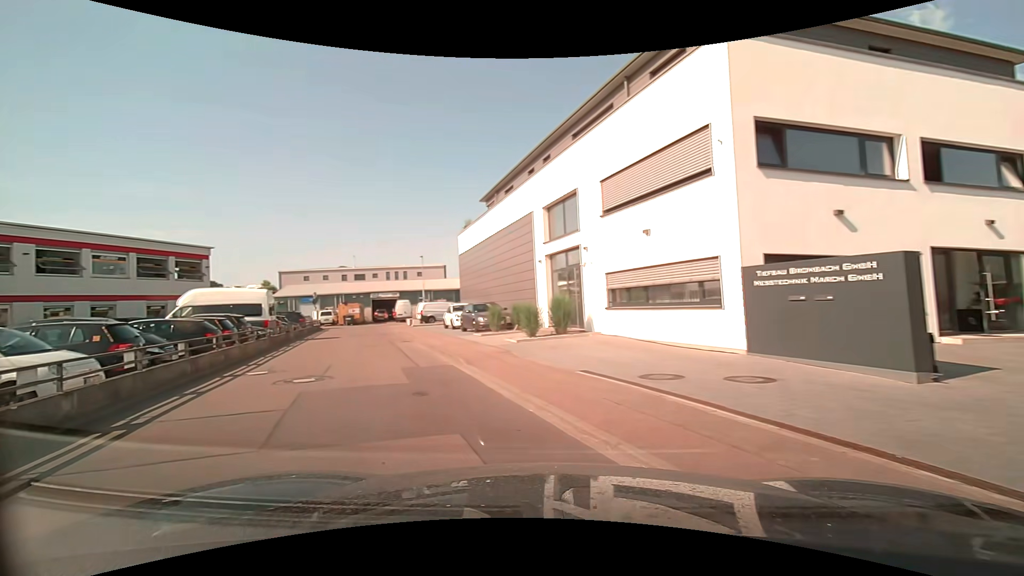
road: unclassified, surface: asphalt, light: Day
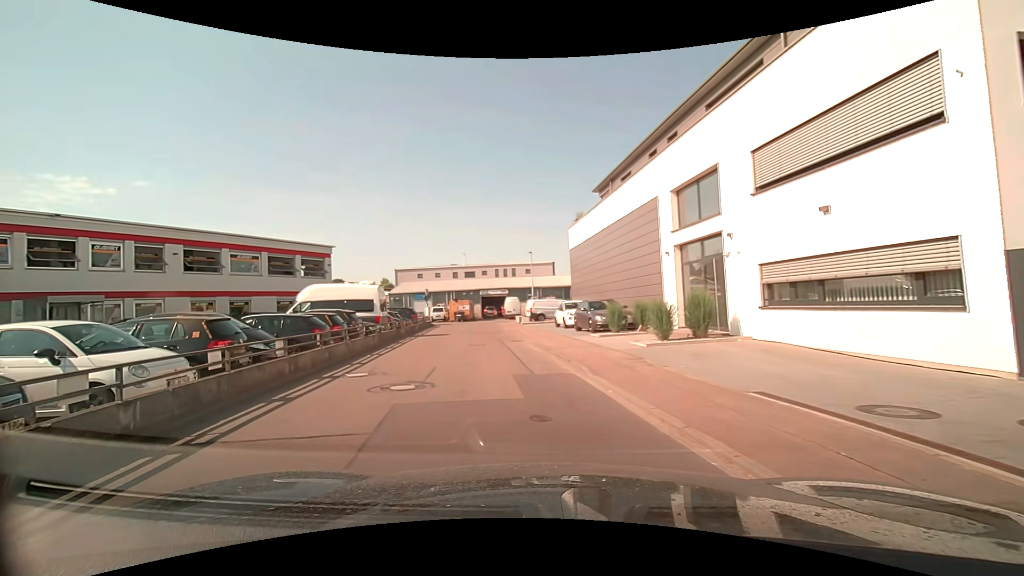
(-0.2, +2.1) m; -11°
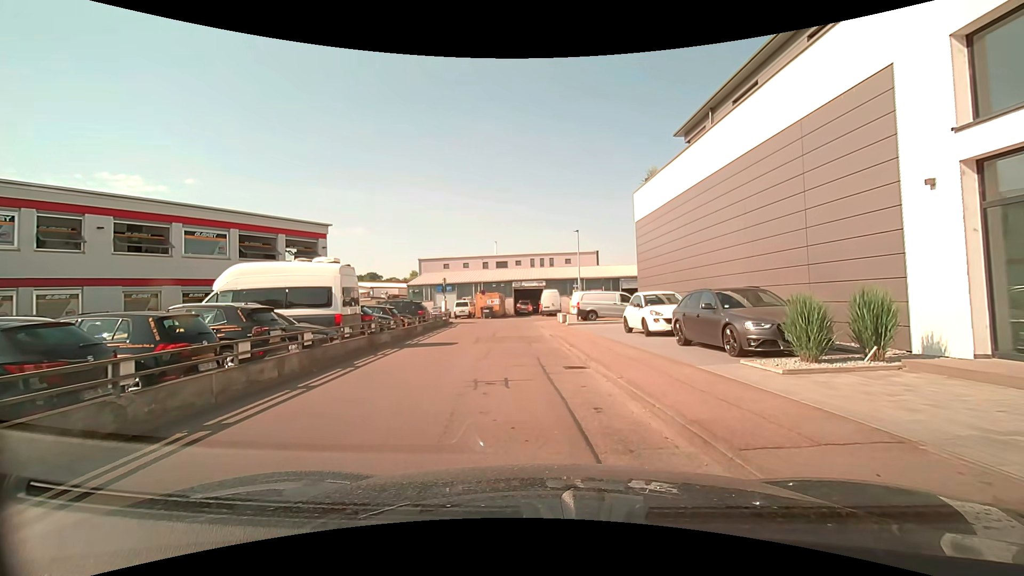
(-0.9, +10.3) m; -3°
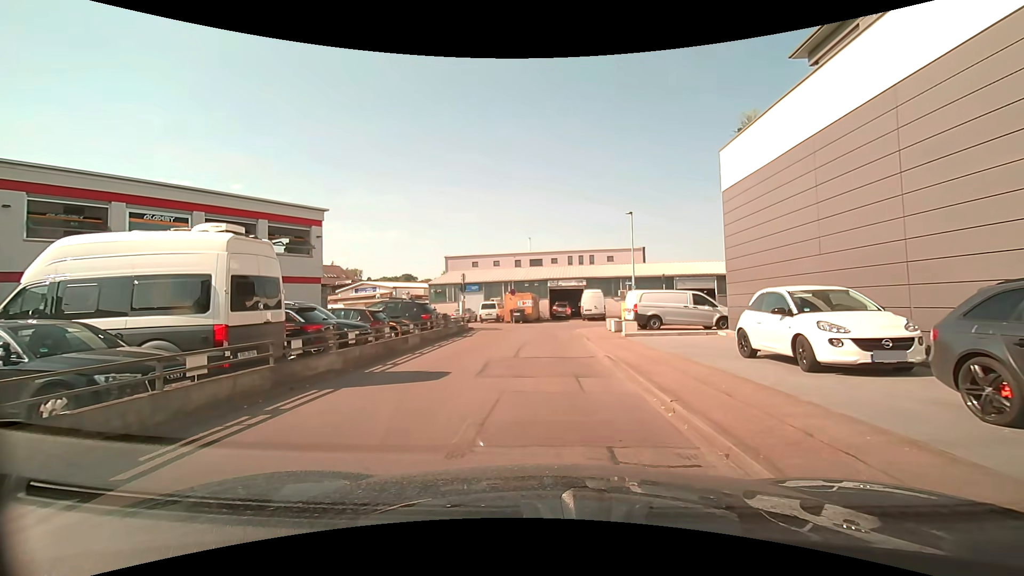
(-0.4, +7.6) m; -4°
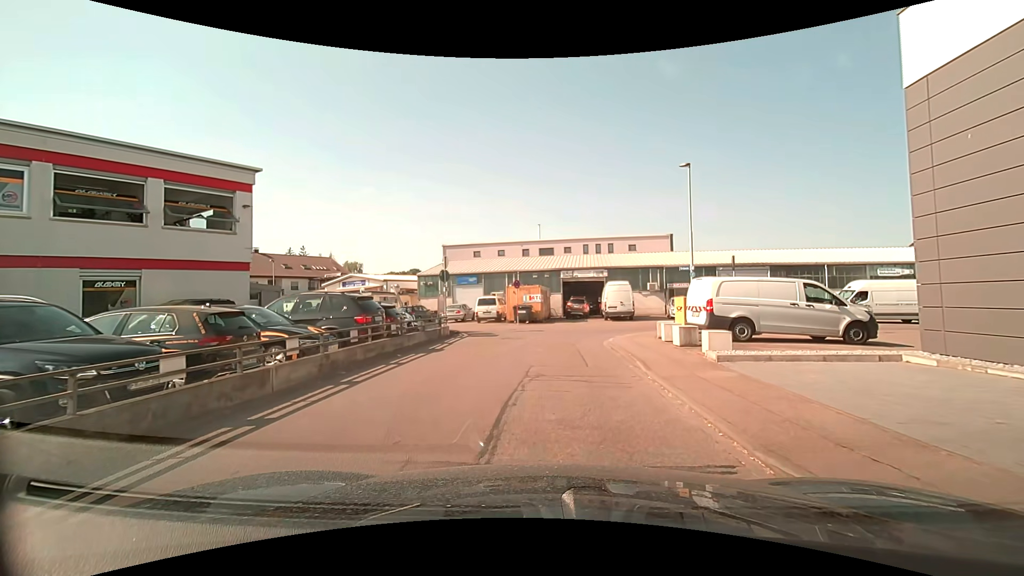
(-0.2, +9.0) m; -1°
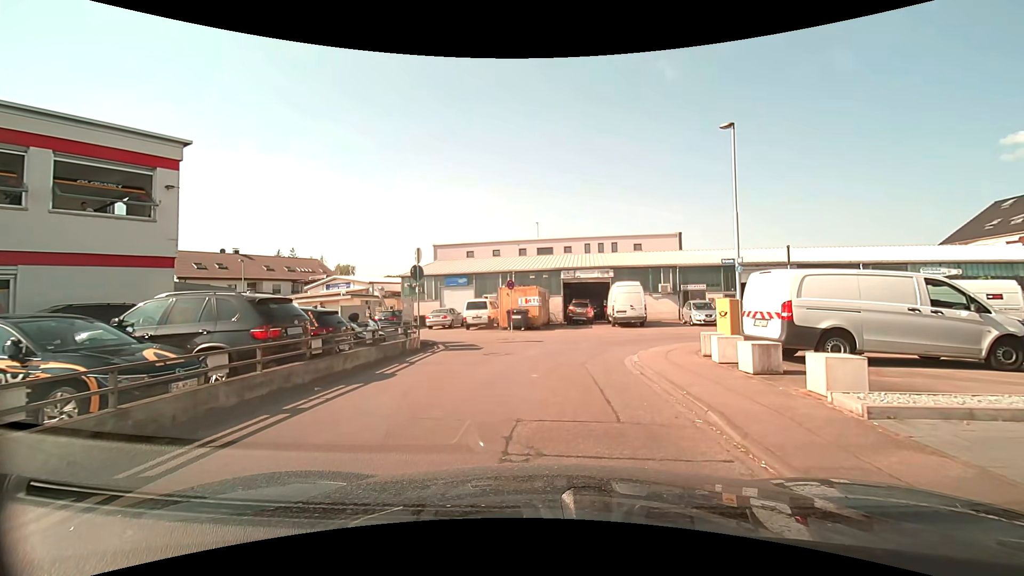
(0.0, +4.6) m; 0°
